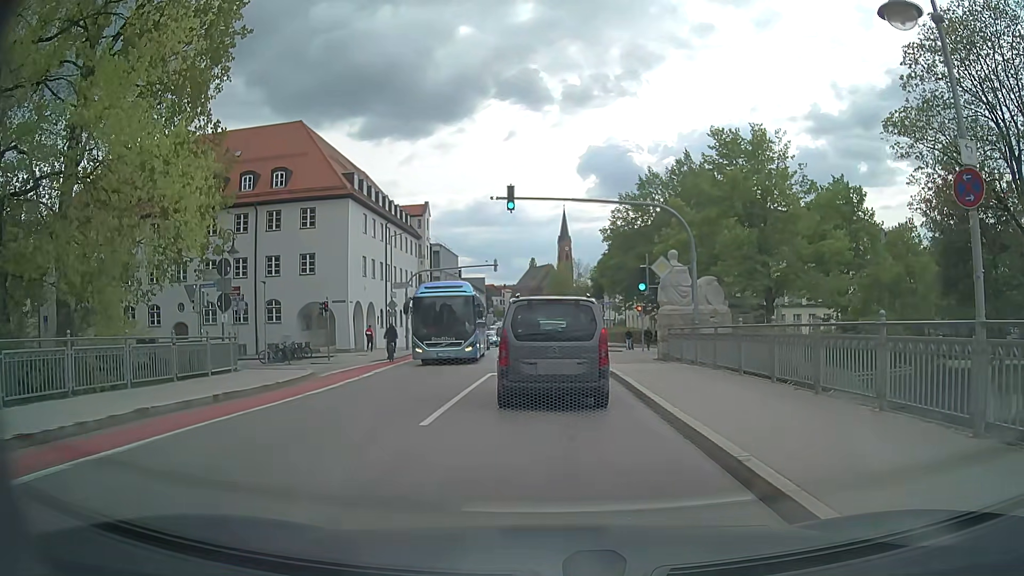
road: secondary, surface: asphalt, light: Day
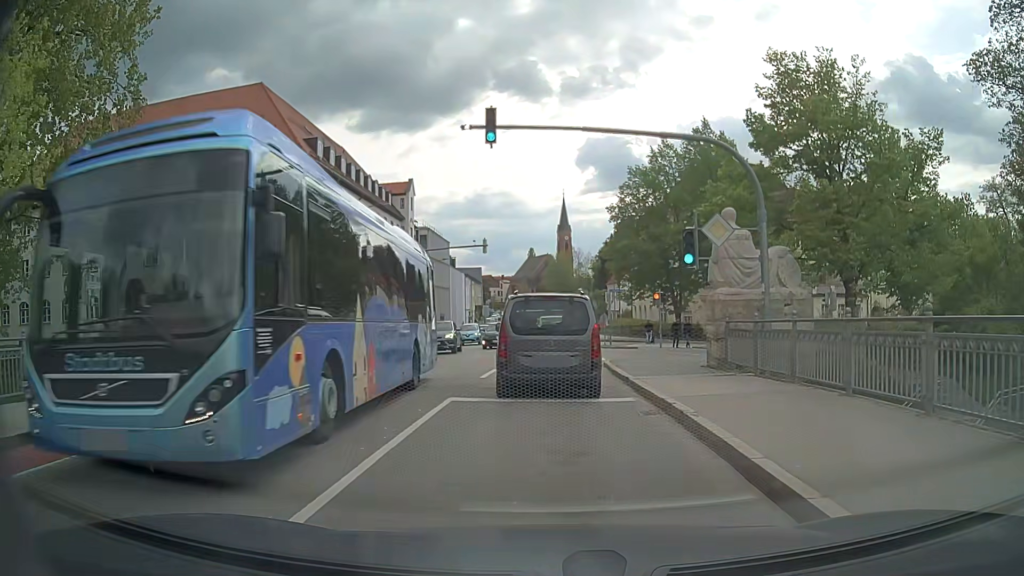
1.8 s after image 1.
(+0.1, +8.1) m; +1°
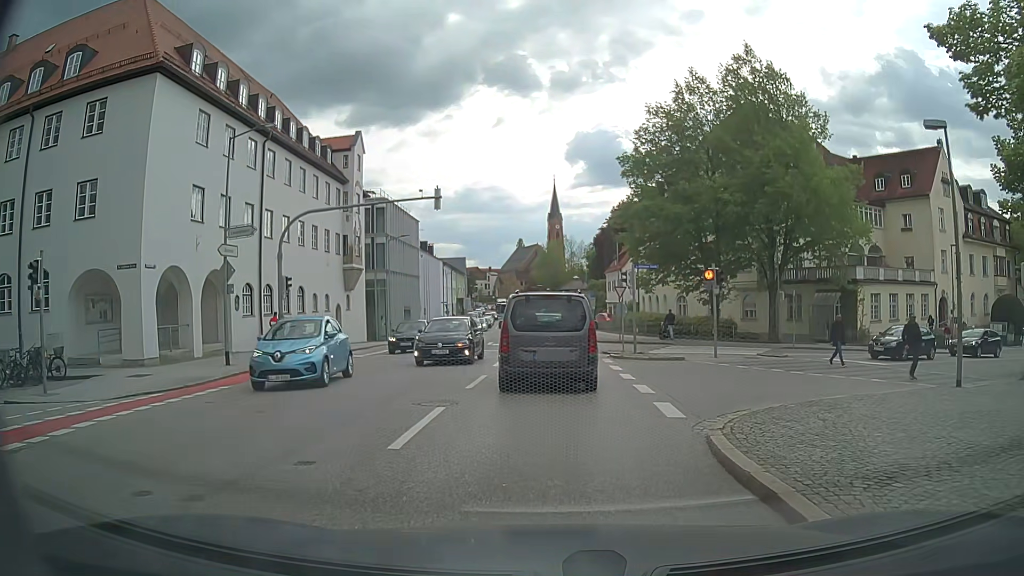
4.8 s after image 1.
(+0.2, +15.2) m; -1°
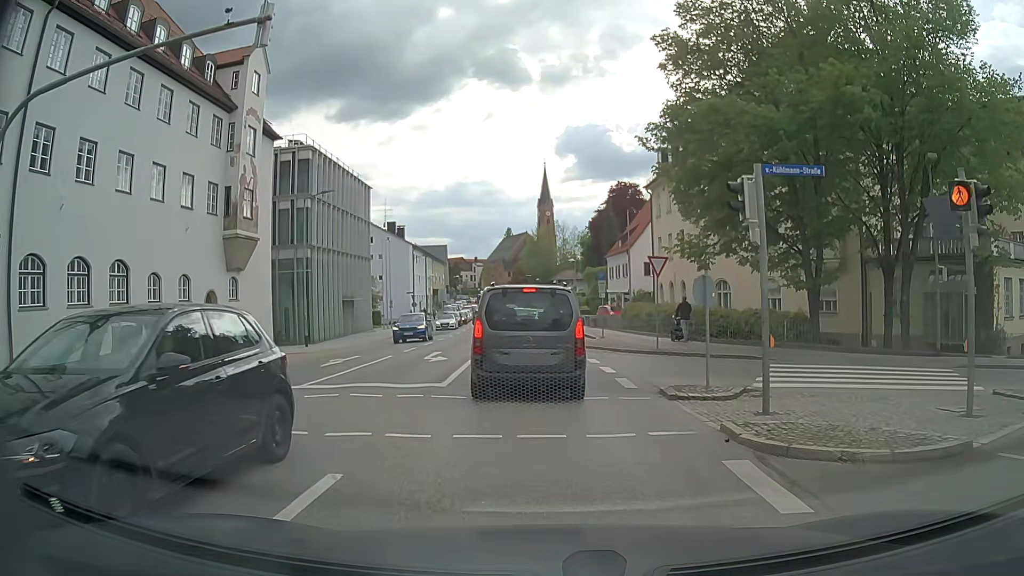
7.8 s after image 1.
(+0.6, +16.8) m; +3°
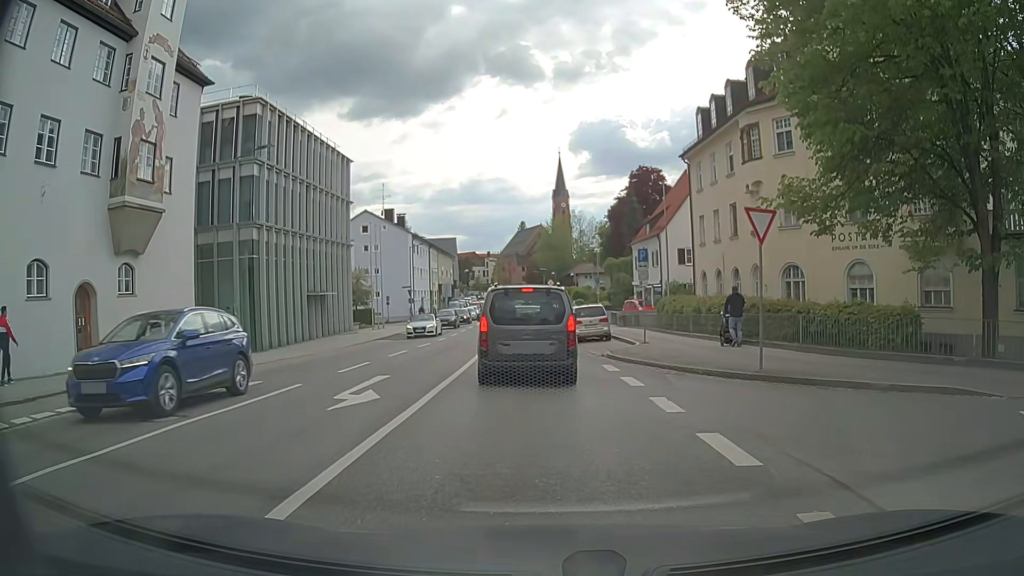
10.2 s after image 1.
(-0.1, +10.0) m; 0°
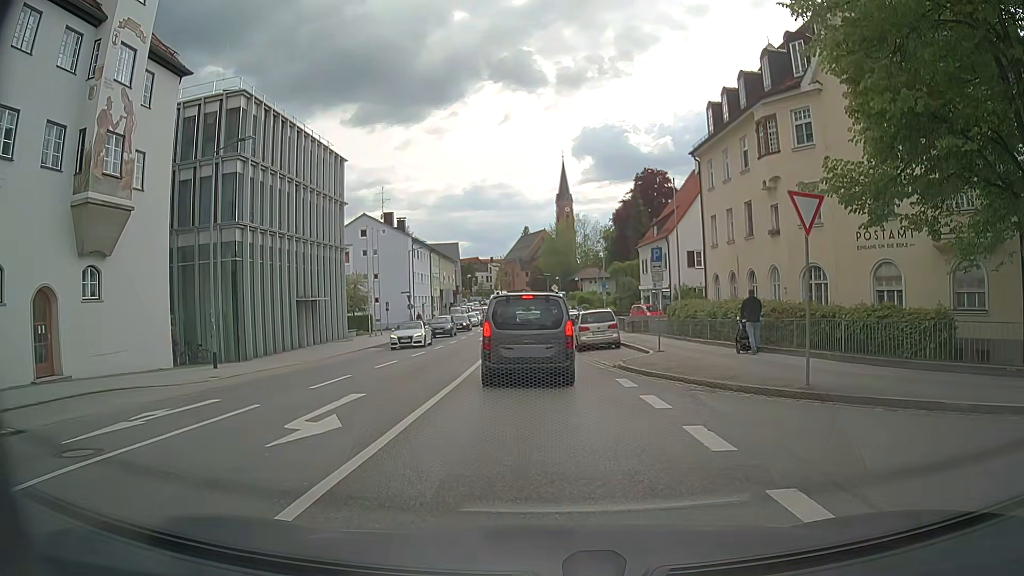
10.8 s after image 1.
(-0.1, +2.3) m; -1°
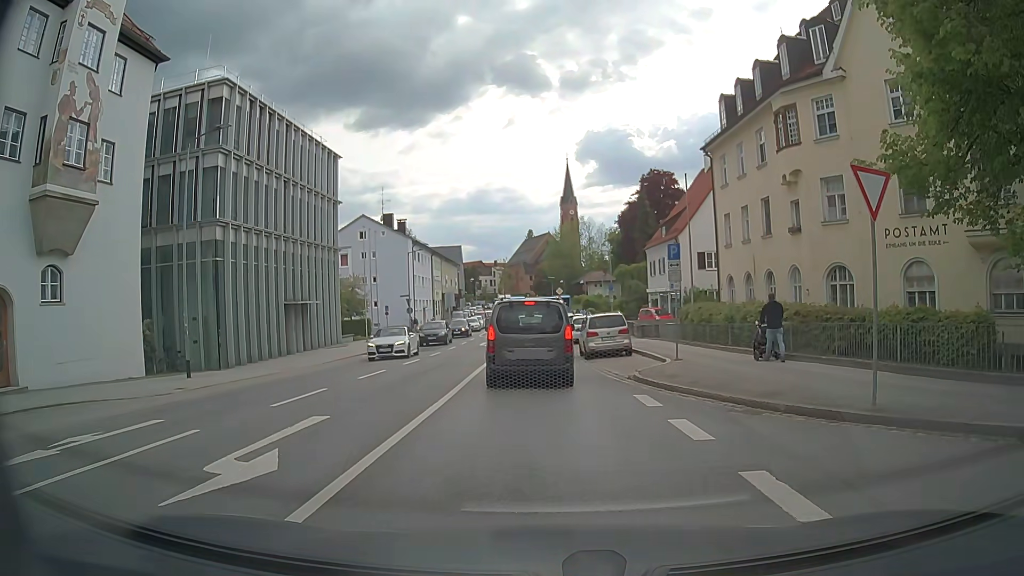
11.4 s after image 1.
(0.0, +2.3) m; 0°
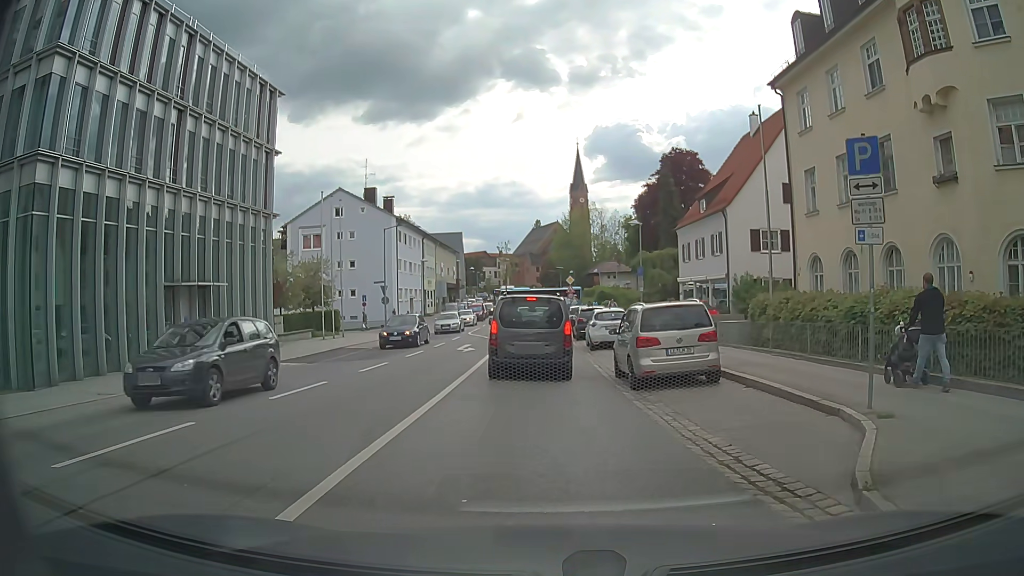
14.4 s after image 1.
(-0.4, +12.1) m; -2°
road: residential
(0, +10) (0, +20) (0, +30) (0, +40) (0, +50) (-1, +60) (-1, +70) (-1, +80) (-1, +90) (-1, +100) m
